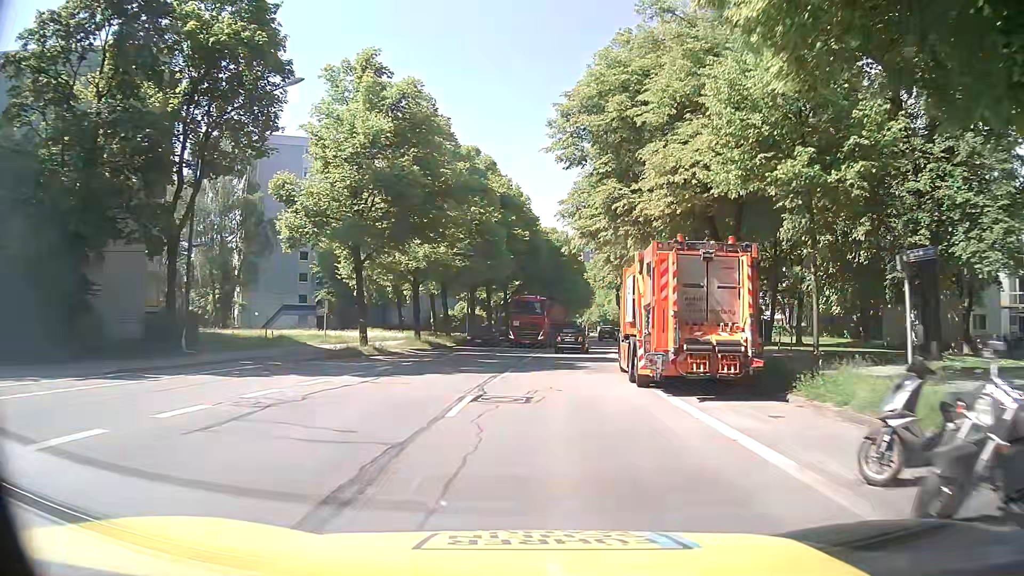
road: secondary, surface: asphalt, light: Day
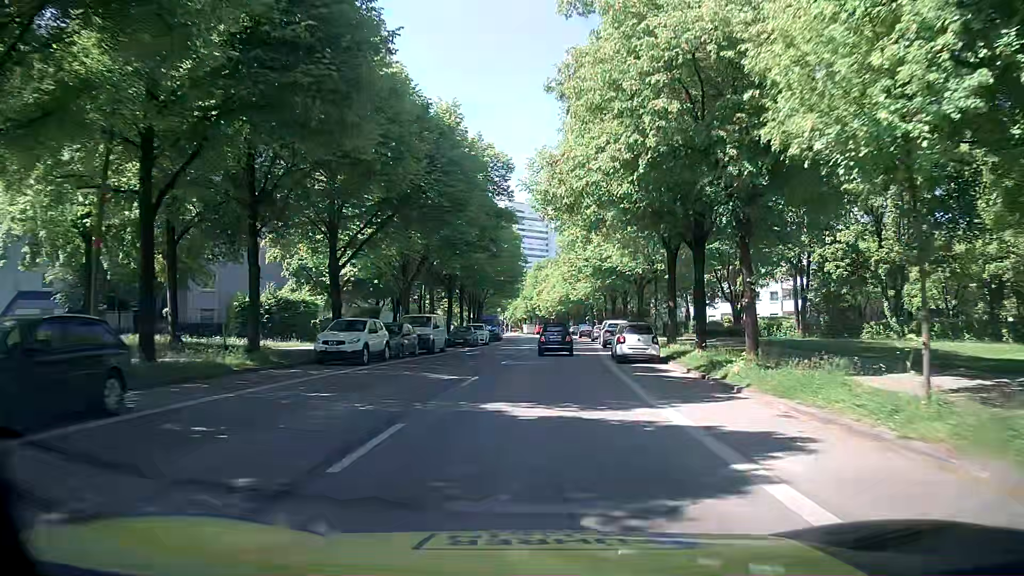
(+2.5, +39.7) m; +6°
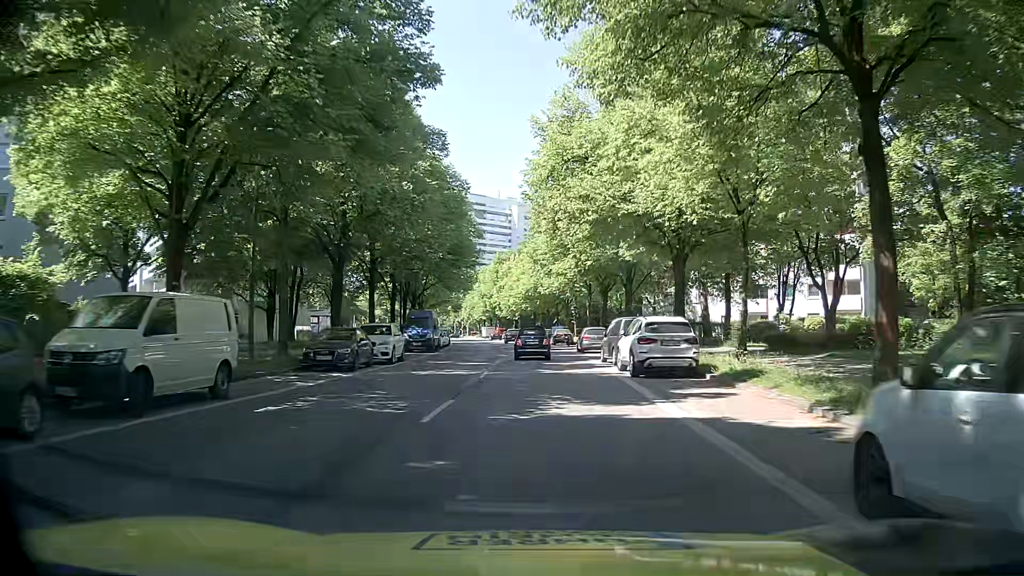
(+0.8, +23.2) m; +3°
(0, +10) (0, +20) (0, +30) (0, +40) (0, +50) (0, +60) (-1, +70) (-1, +80) (-2, +90) (-3, +100) m
